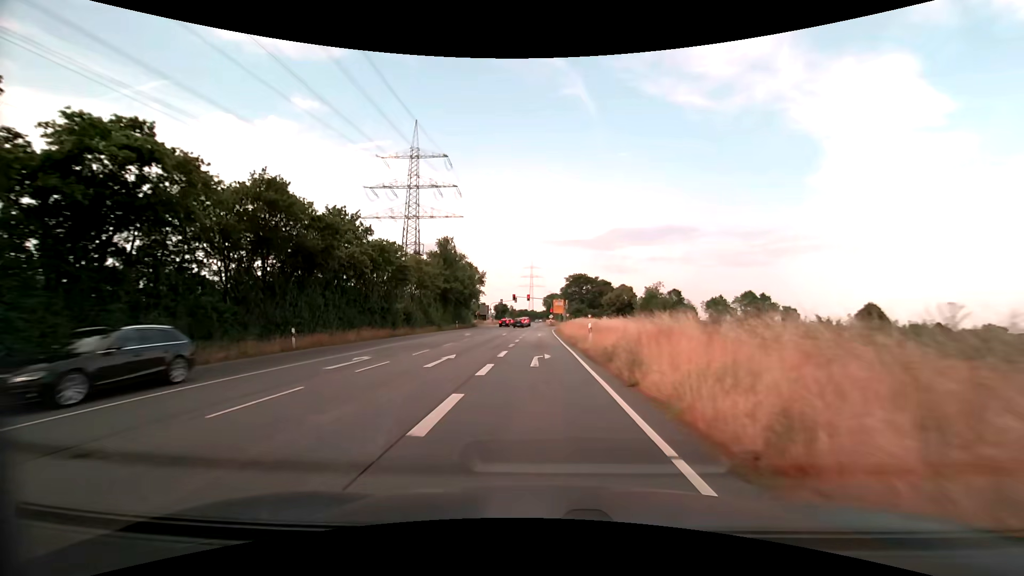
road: secondary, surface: asphalt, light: Day
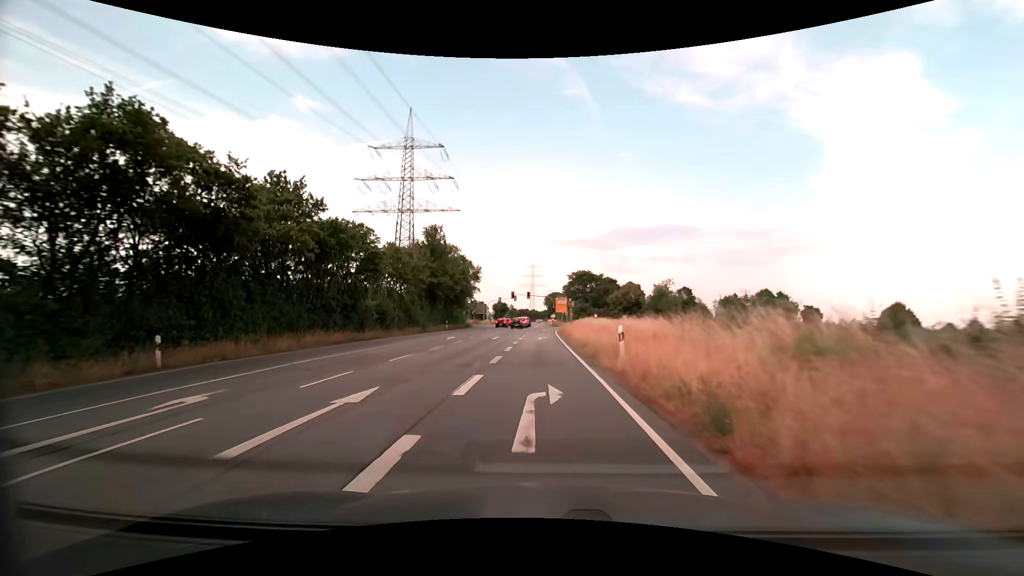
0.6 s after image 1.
(0.0, +9.0) m; 0°
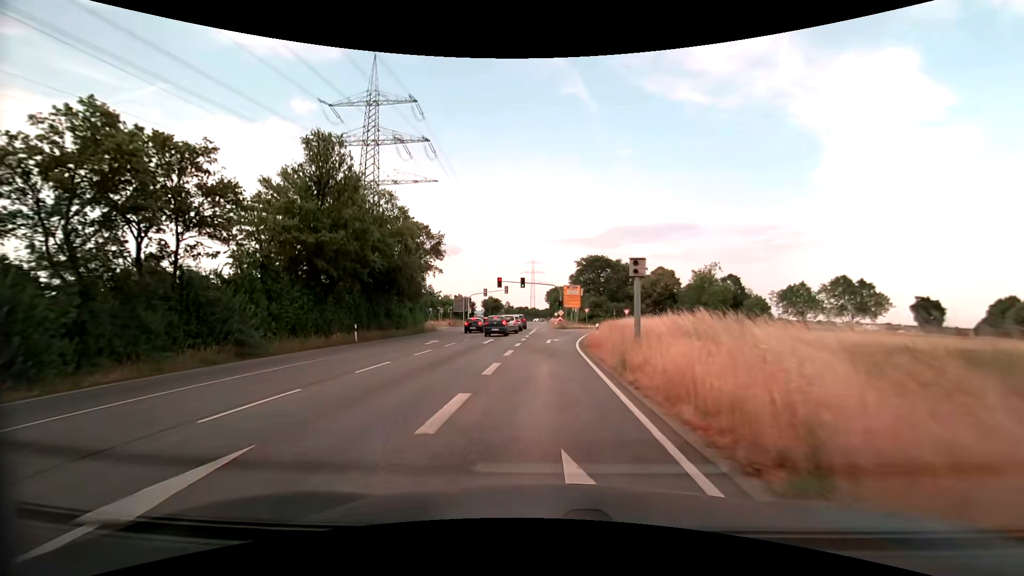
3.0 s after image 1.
(-0.1, +32.5) m; 0°
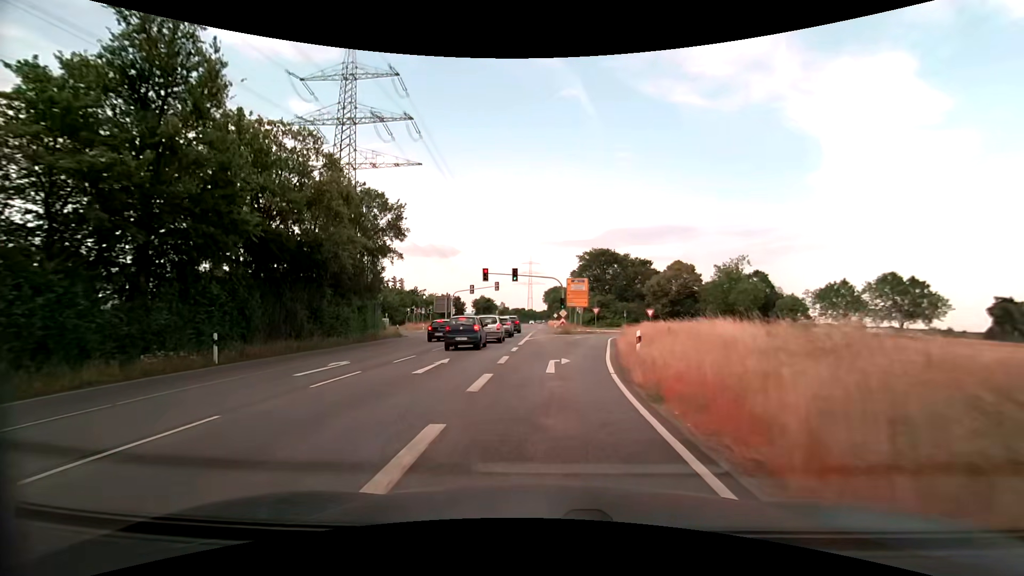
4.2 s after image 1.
(0.0, +14.2) m; 0°
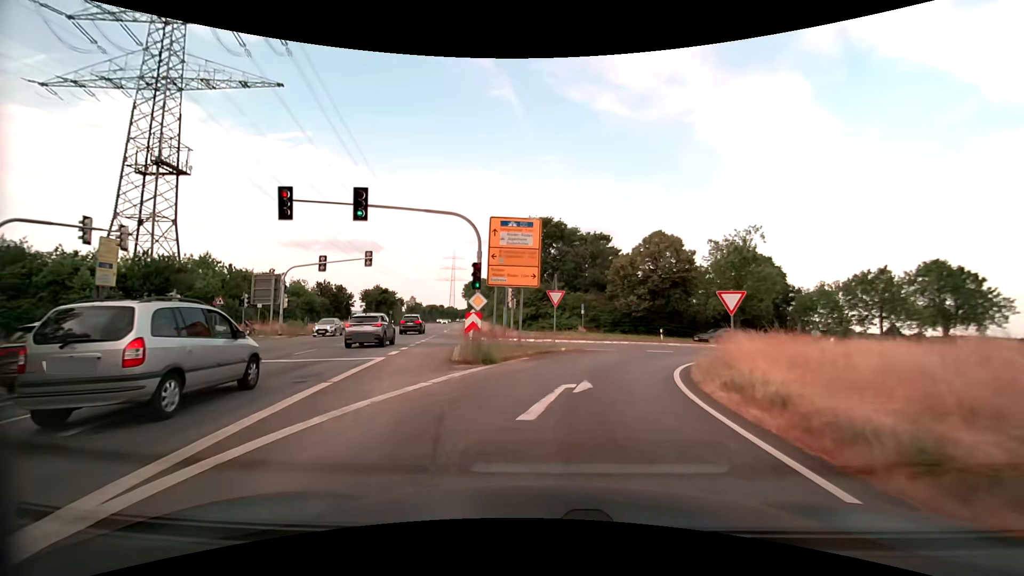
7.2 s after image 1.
(+1.4, +31.1) m; +8°
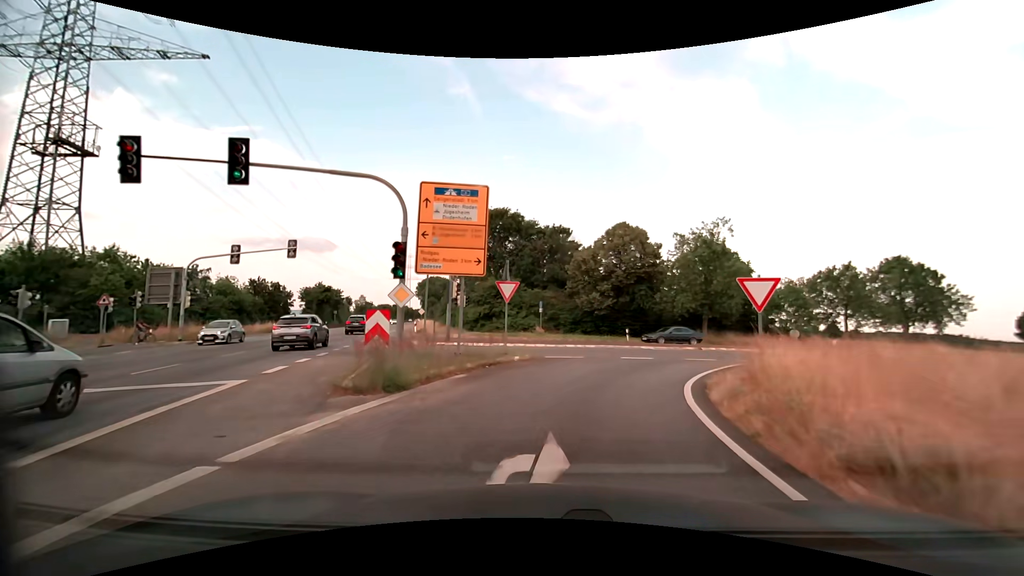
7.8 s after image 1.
(+0.2, +5.3) m; +5°
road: secondary_link
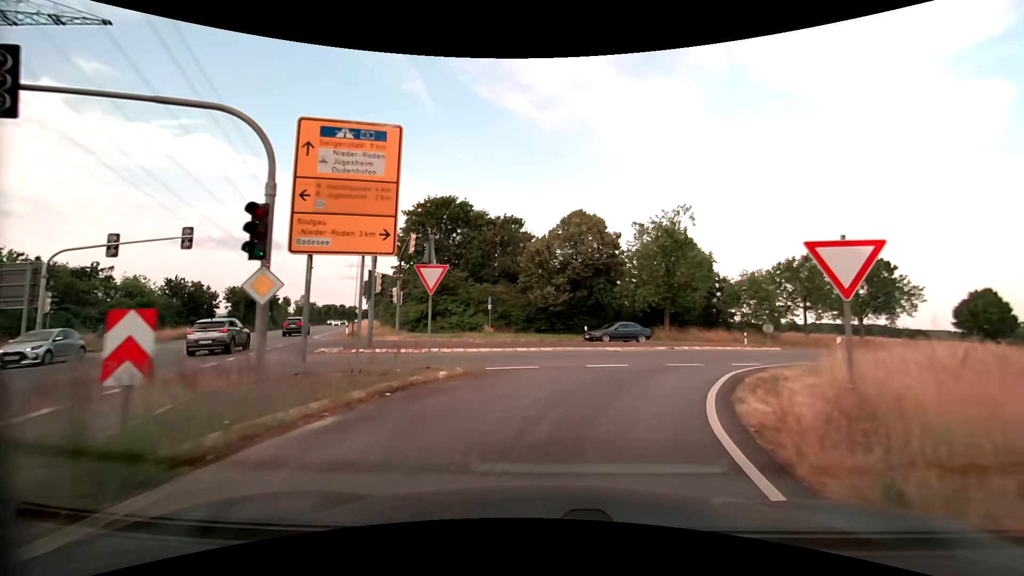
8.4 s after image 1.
(+0.2, +4.9) m; +6°
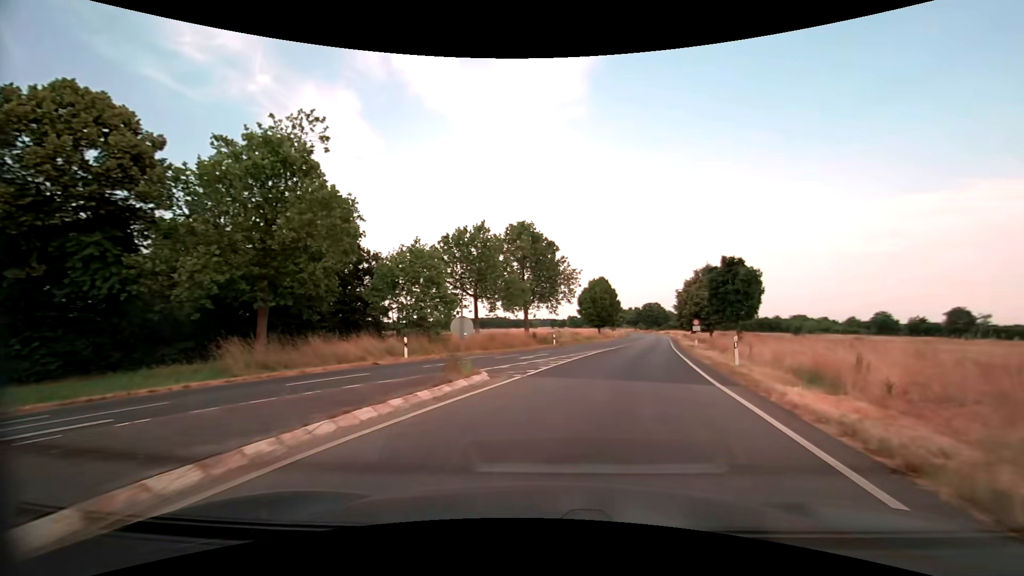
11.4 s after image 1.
(+6.7, +21.5) m; +37°
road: secondary
(+1, +10) (+3, +20) (+6, +29) (+8, +39) (+10, +49) (+13, +59) (+15, +68) (+18, +78) (+20, +88) (+22, +97) m
